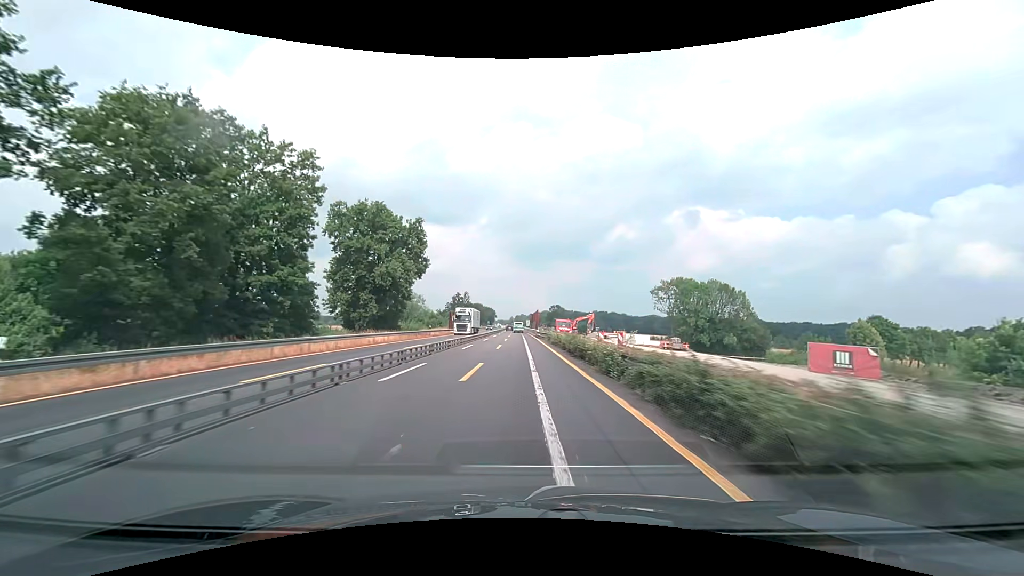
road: motorway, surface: asphalt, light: Day
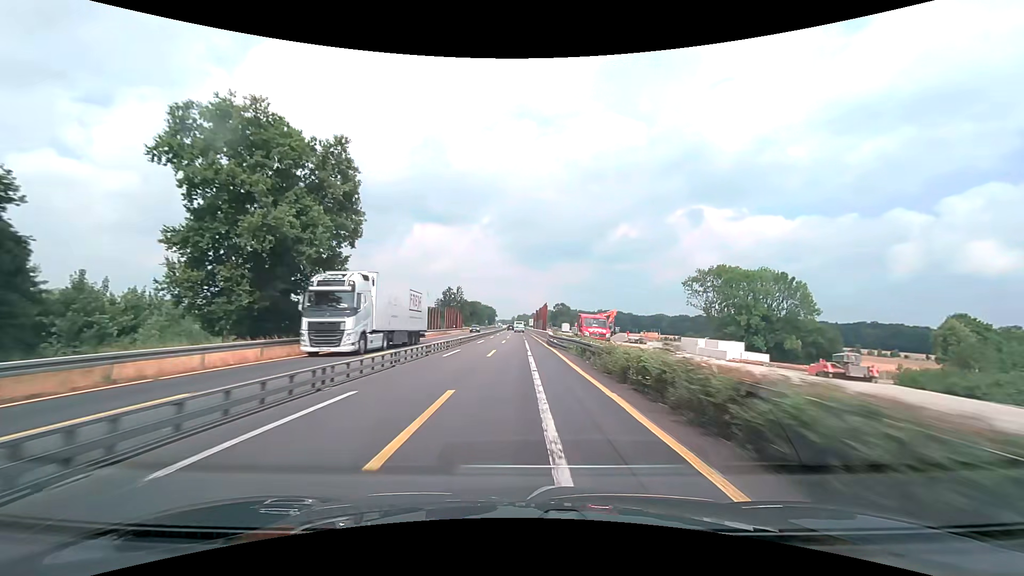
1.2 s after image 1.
(-0.1, +25.1) m; 0°
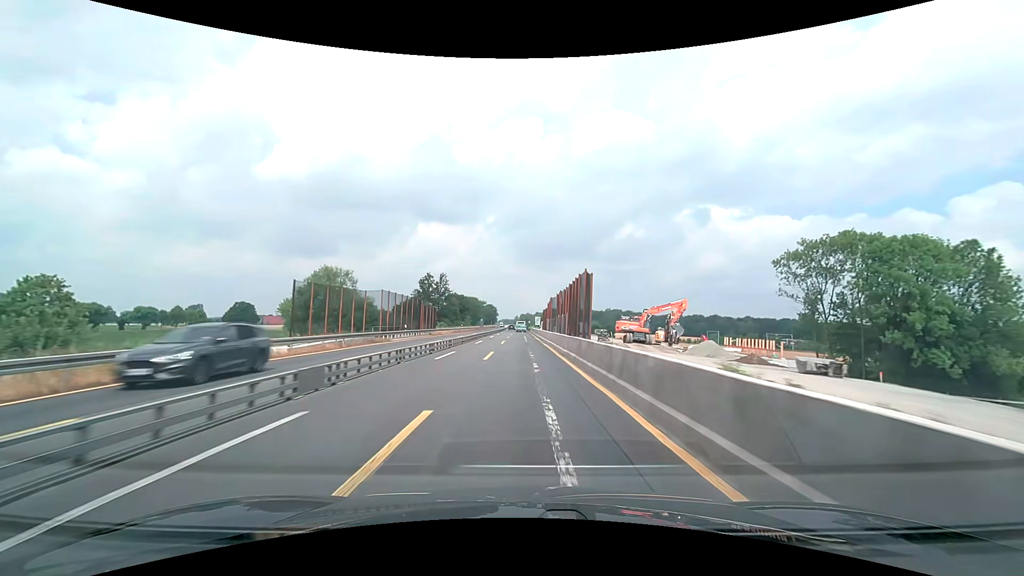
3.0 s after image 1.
(-0.1, +37.6) m; 0°
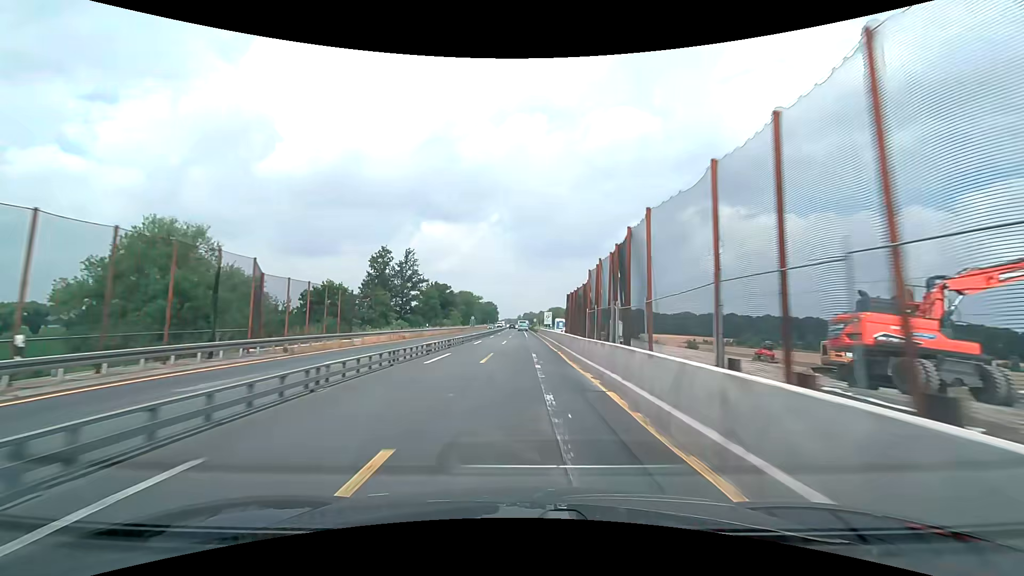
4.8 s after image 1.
(-0.1, +37.6) m; 0°
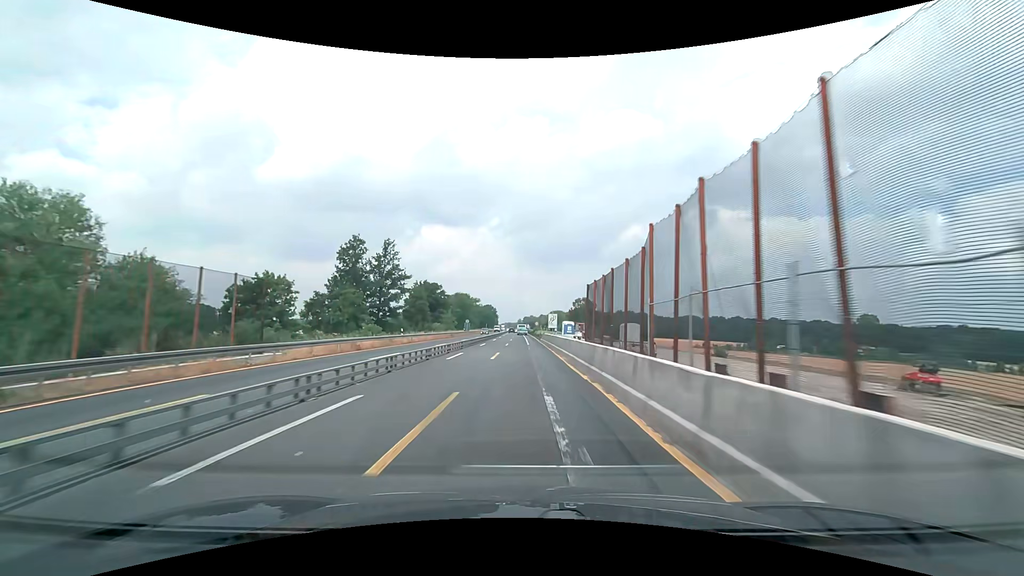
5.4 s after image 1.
(0.0, +12.5) m; 0°
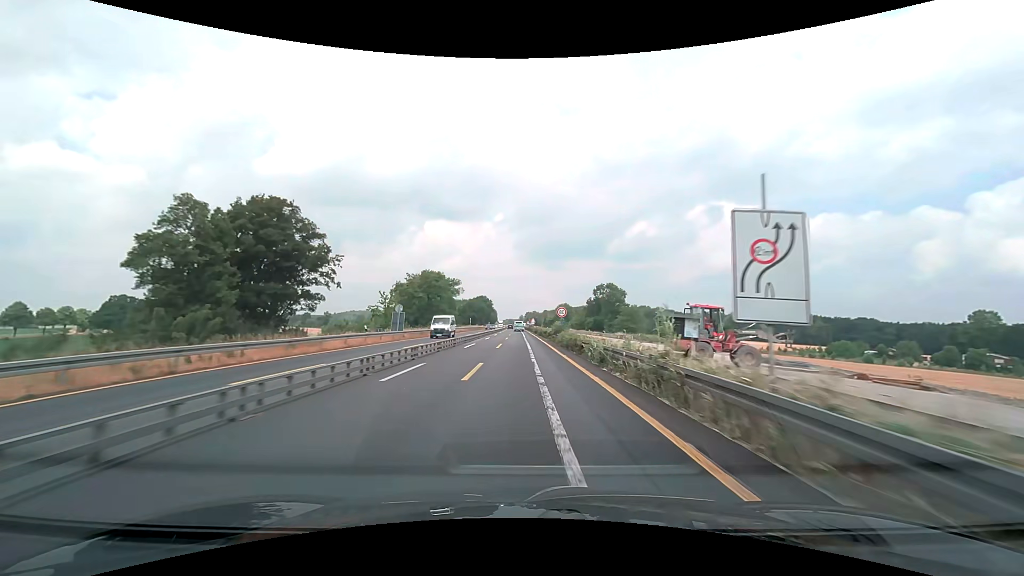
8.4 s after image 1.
(+0.1, +62.6) m; 0°
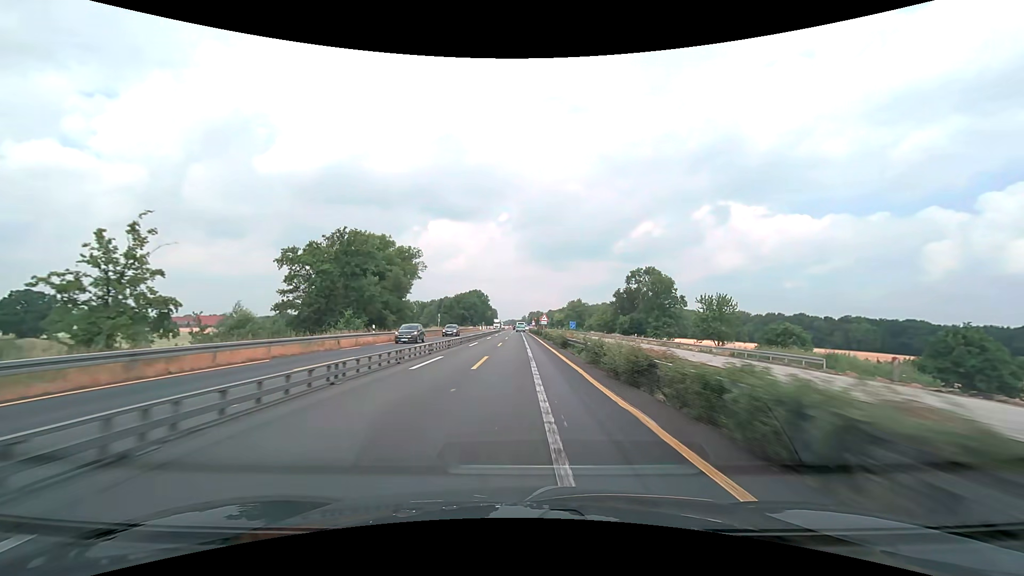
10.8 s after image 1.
(-0.2, +50.1) m; 0°
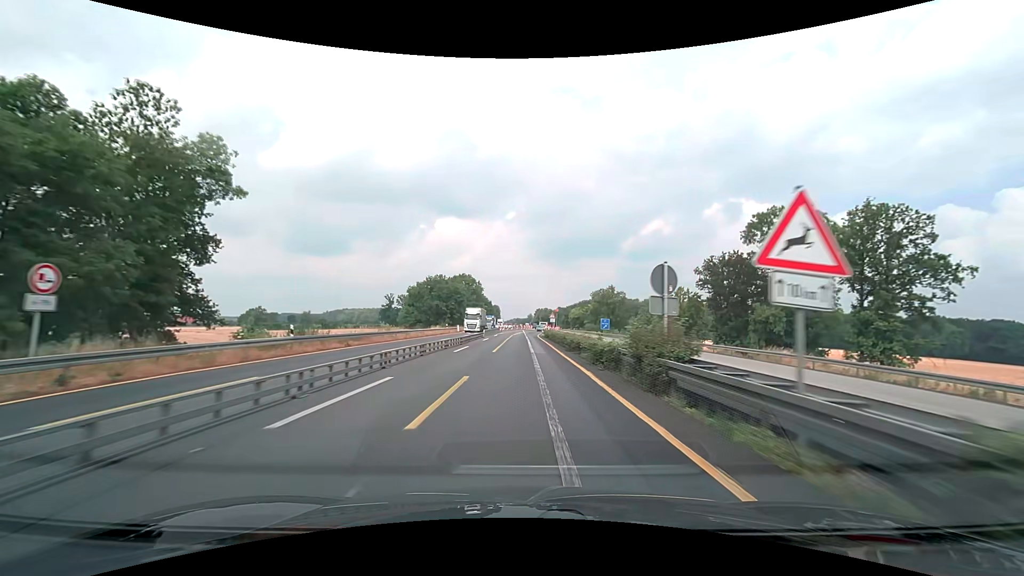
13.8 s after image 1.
(-0.3, +62.6) m; -1°
(0, +10) (0, +20) (0, +30) (0, +40) (0, +50) (0, +60) (0, +70) (+1, +80) (+2, +90) (+2, +100) m
